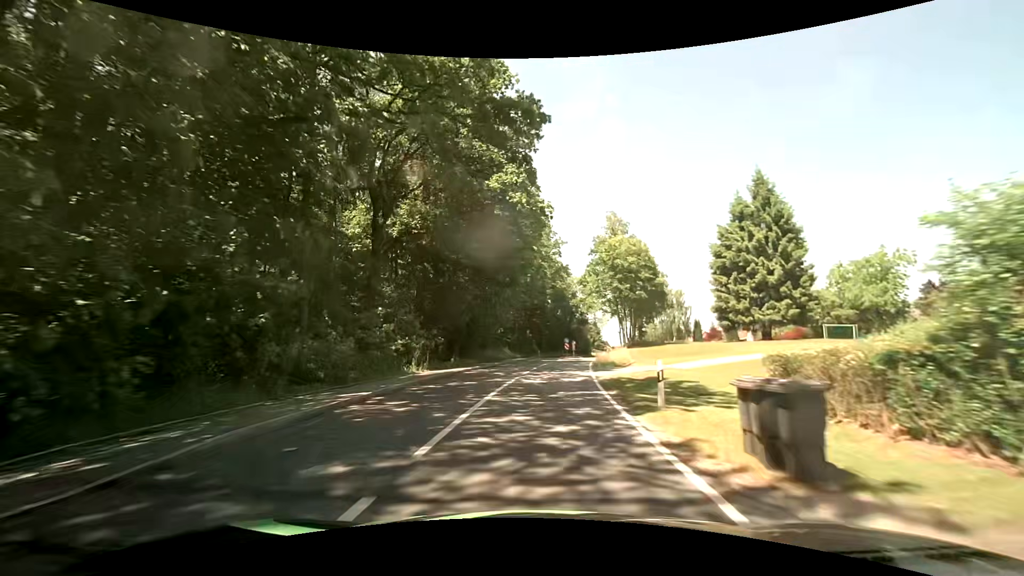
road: tertiary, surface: asphalt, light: Day
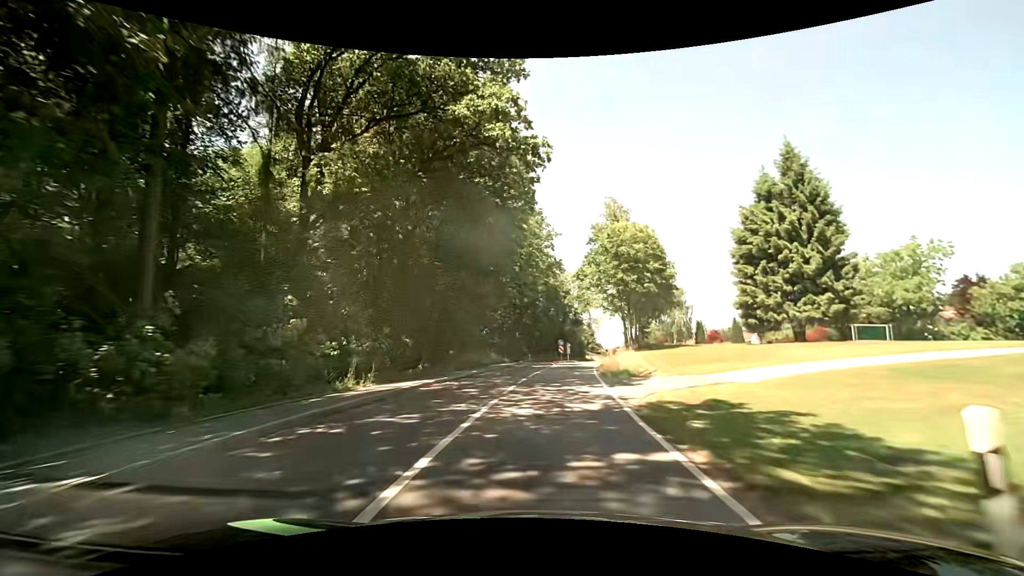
(0.0, +7.9) m; +1°
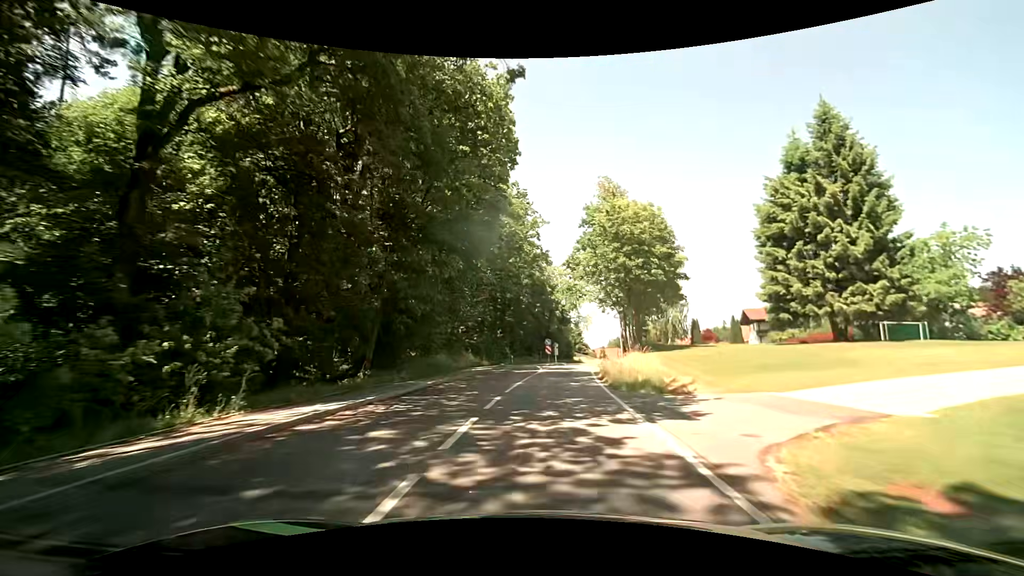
(+0.1, +7.8) m; +2°
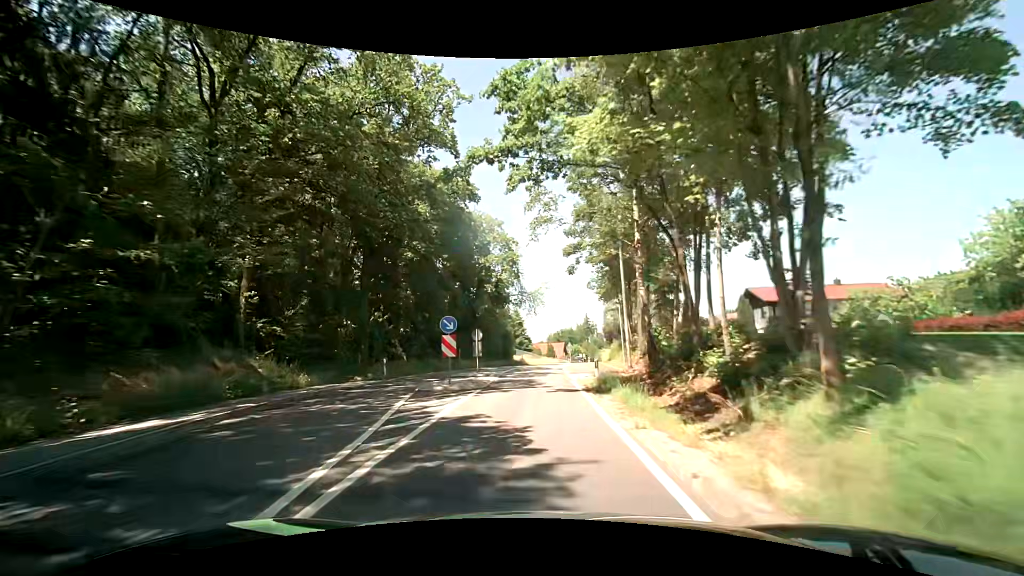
(+2.2, +30.6) m; +6°
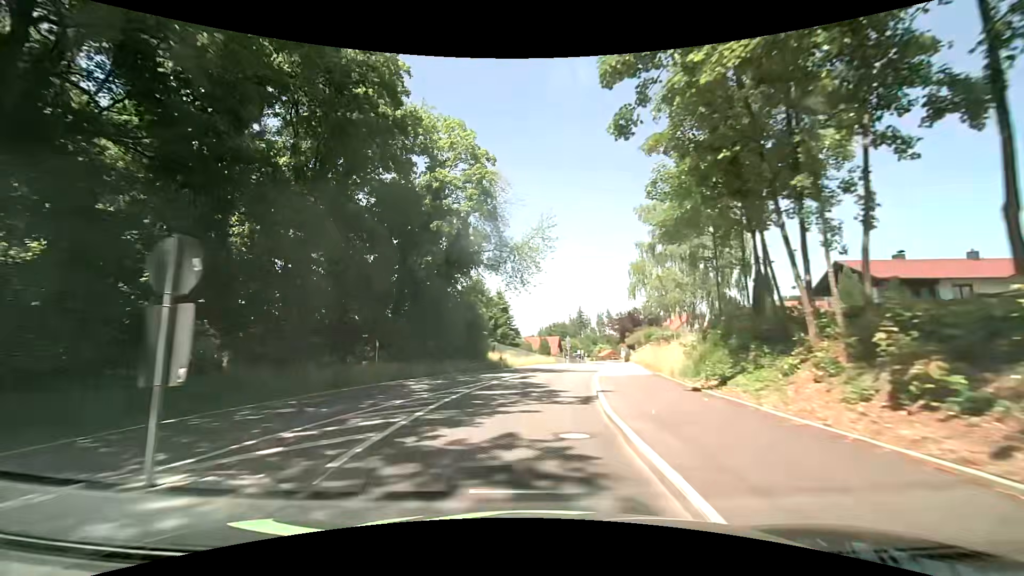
(+0.7, +22.1) m; +2°
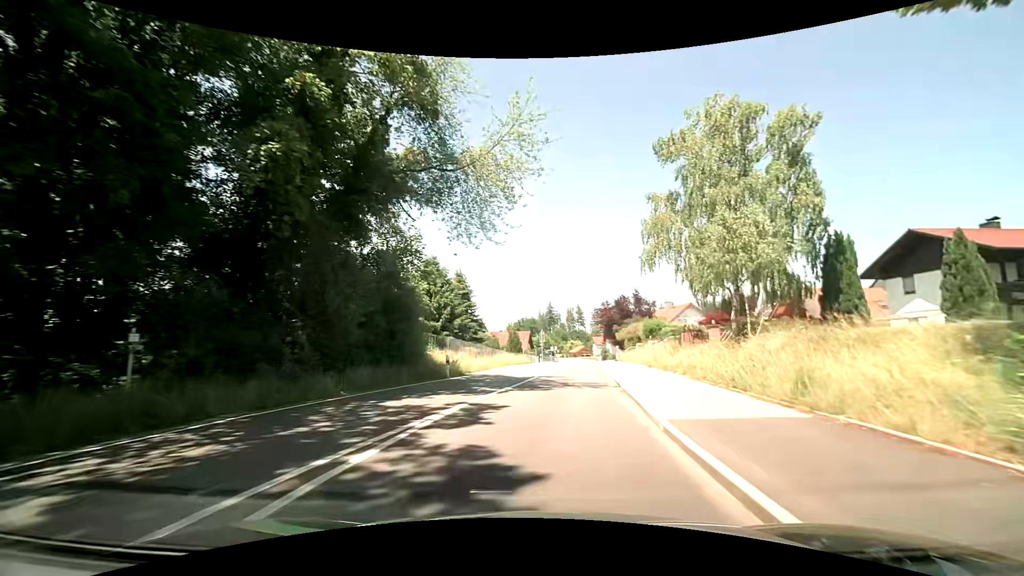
(+0.1, +13.6) m; +4°
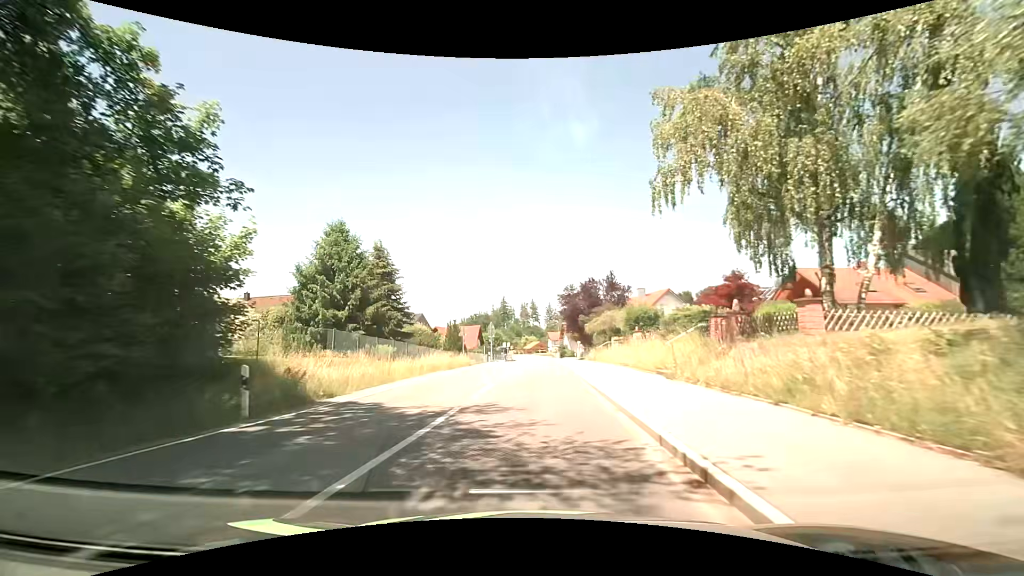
(+0.6, +12.7) m; +4°
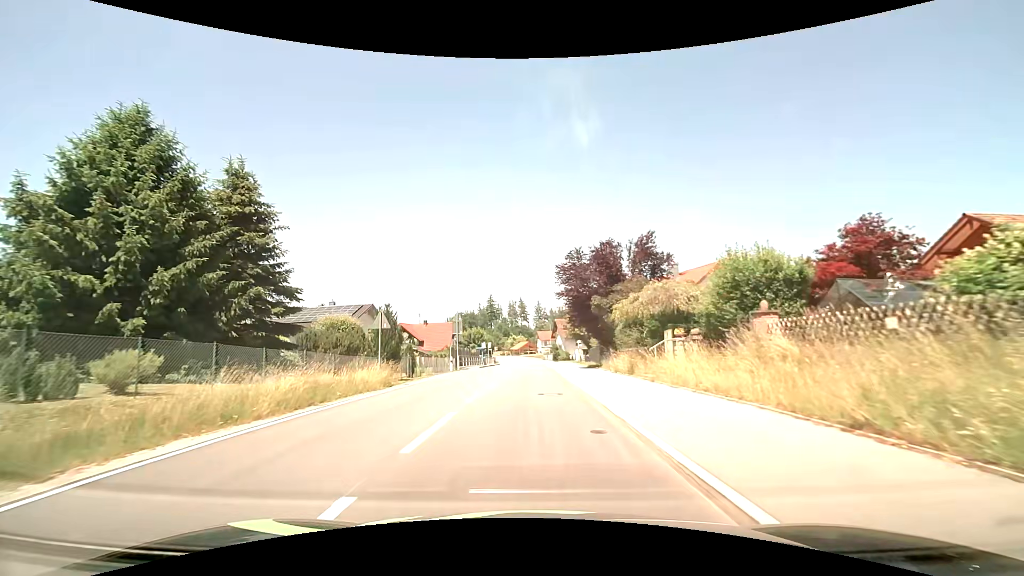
(+0.3, +18.1) m; +1°
(0, +10) (0, +20) (0, +30) (0, +40) (-1, +50) (-1, +60) (-1, +70) (-1, +80) (-2, +90) (-2, +100) m
